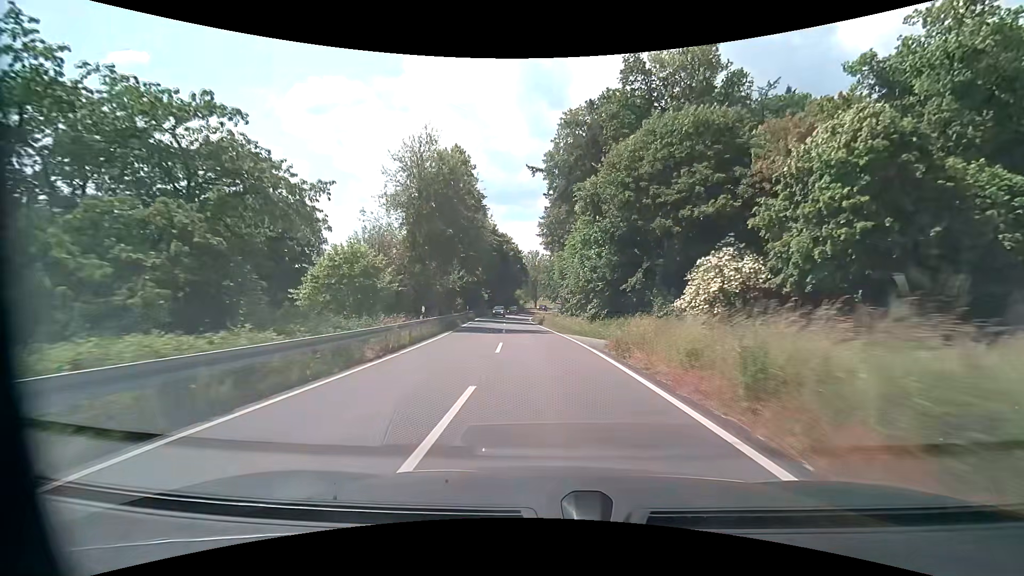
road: secondary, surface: asphalt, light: Day
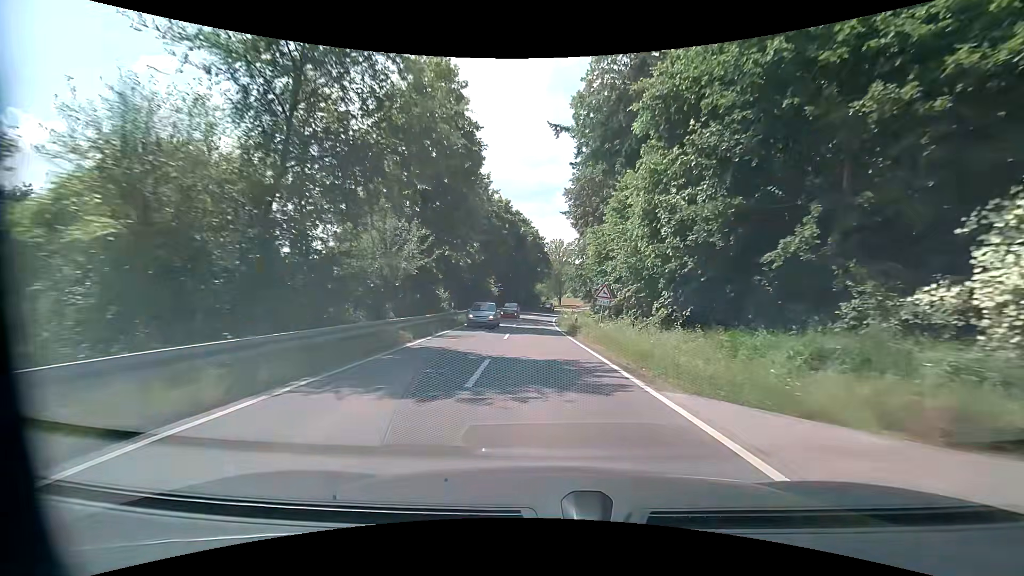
(-0.4, +18.7) m; -2°
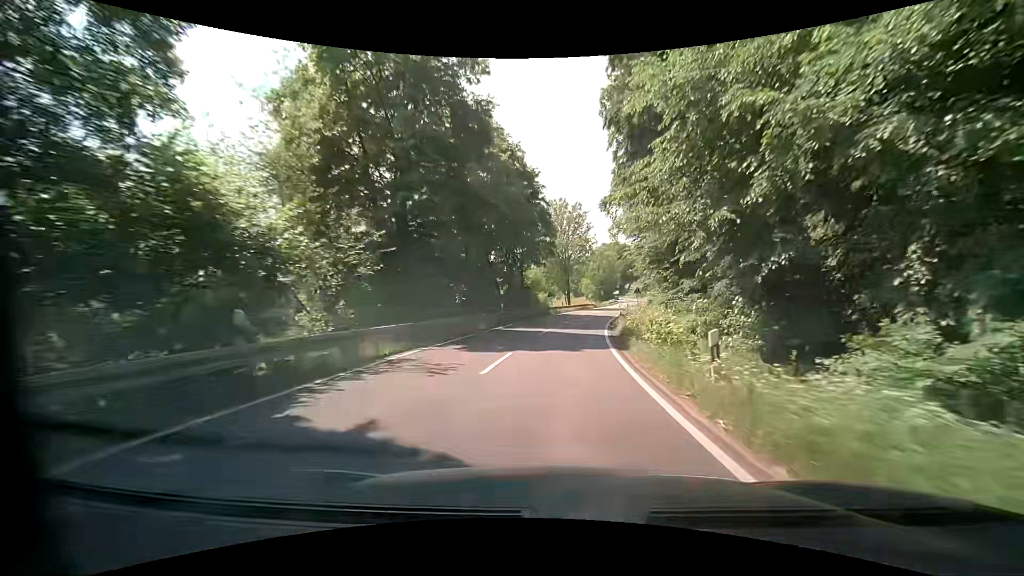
(-0.8, +46.6) m; -1°
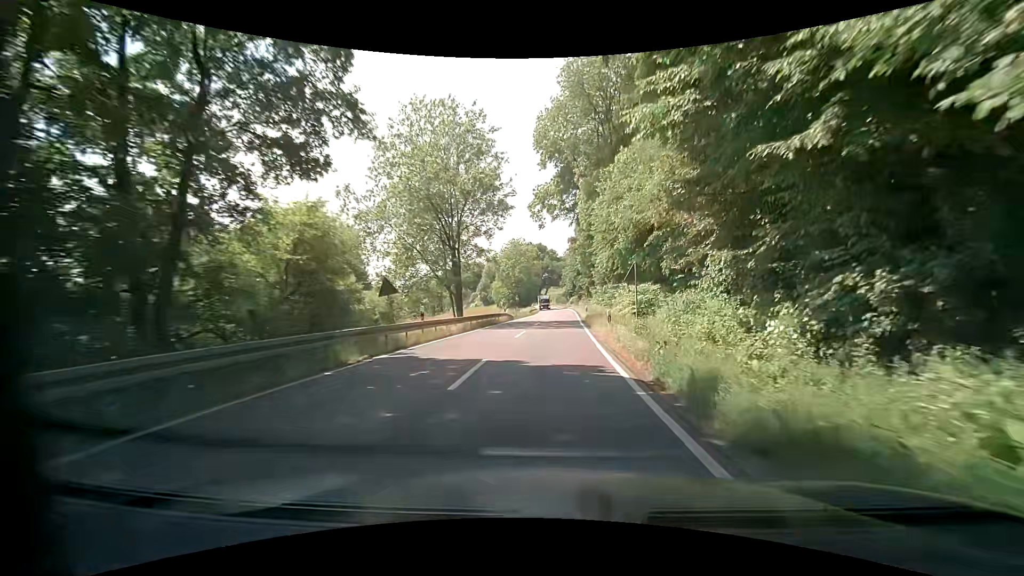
(+4.1, +37.6) m; +11°
